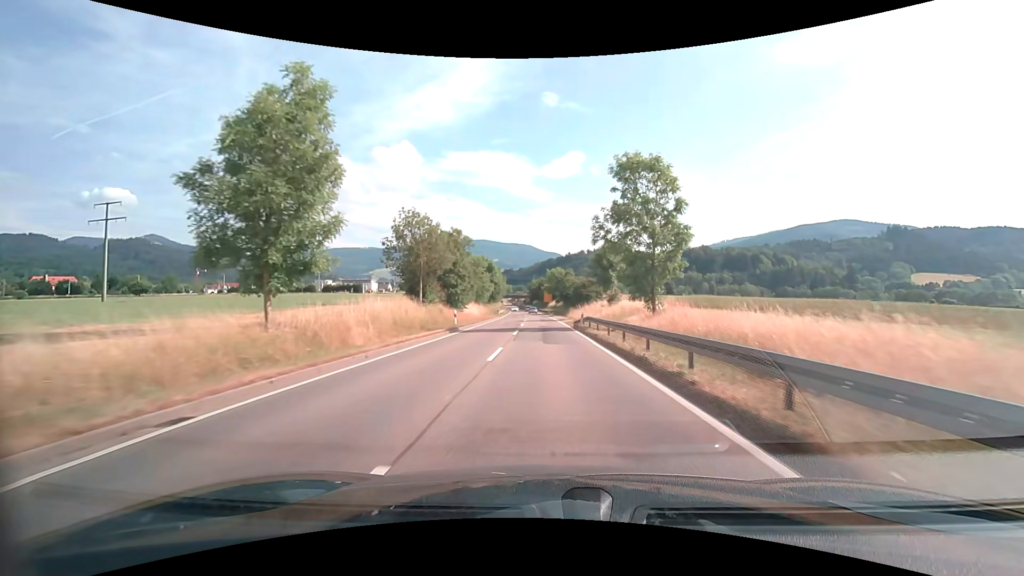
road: secondary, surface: asphalt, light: Day
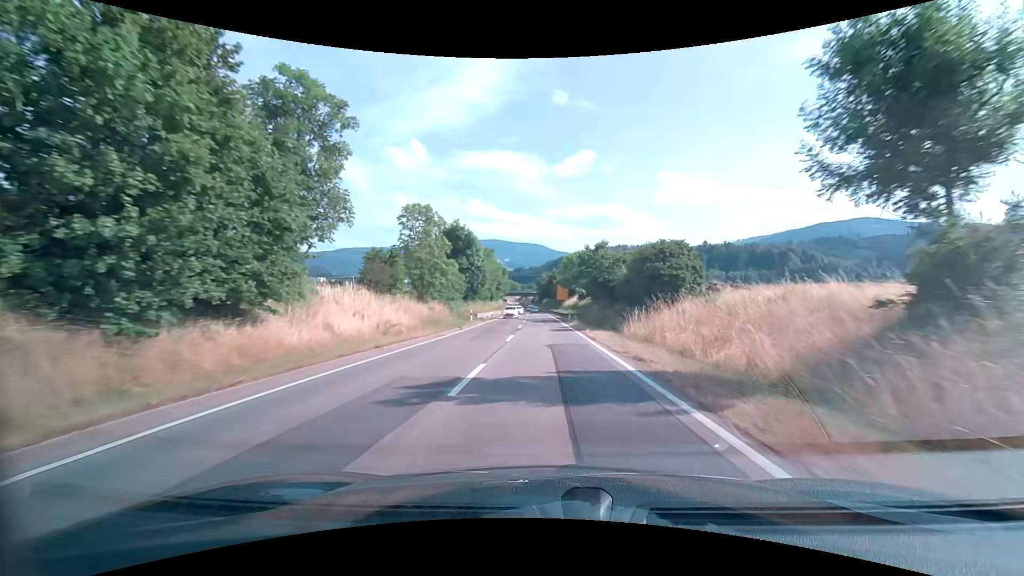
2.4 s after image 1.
(-0.2, +40.7) m; -1°
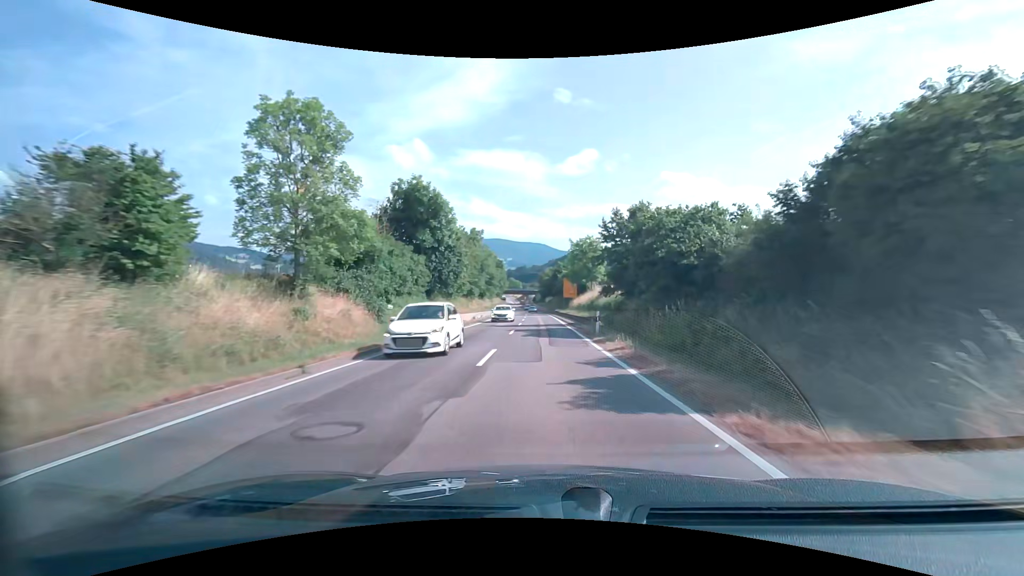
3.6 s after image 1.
(-0.1, +20.4) m; 0°
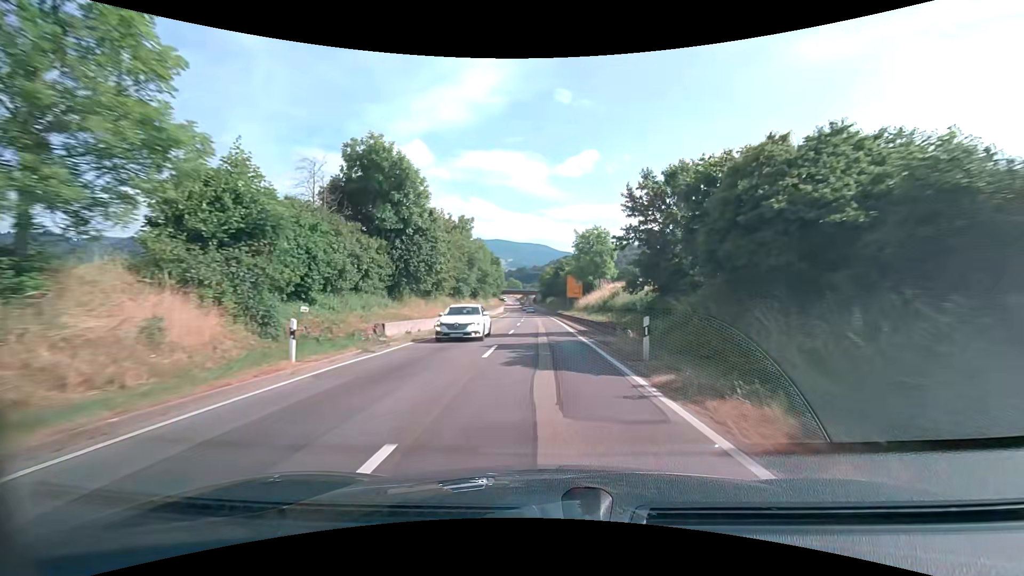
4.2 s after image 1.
(0.0, +10.2) m; 0°
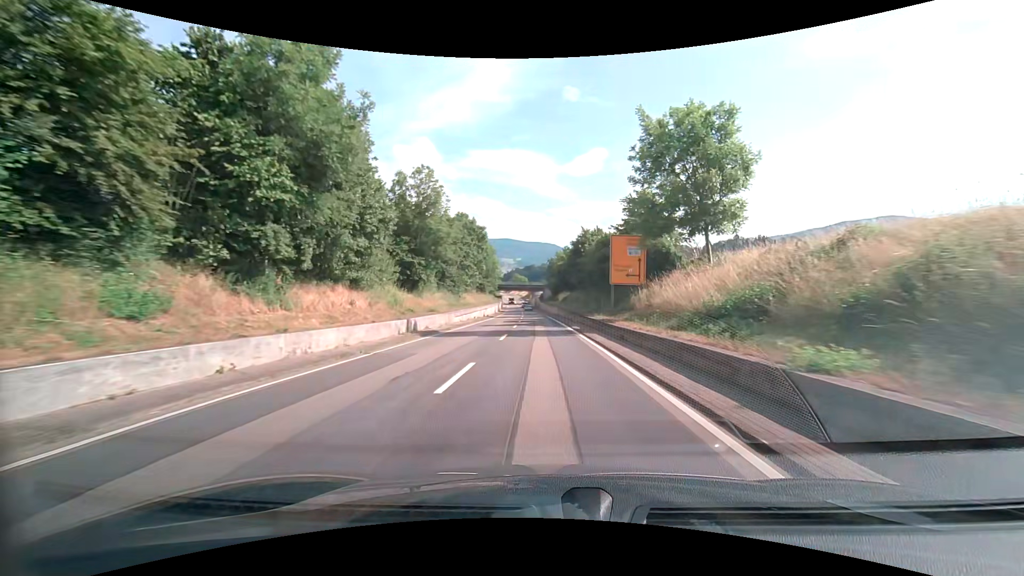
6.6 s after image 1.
(-0.4, +41.1) m; -1°
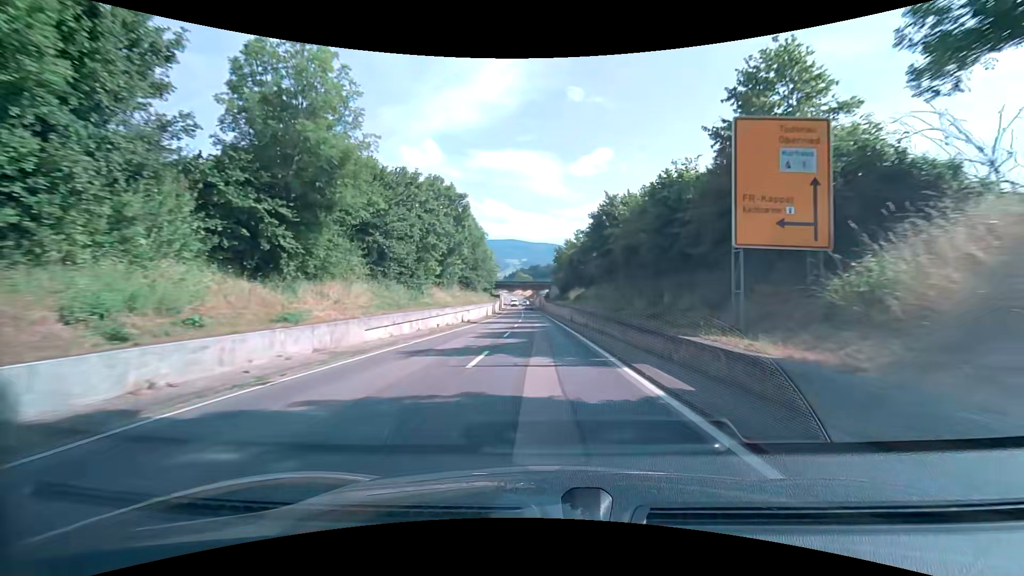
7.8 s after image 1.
(-0.2, +20.6) m; -1°
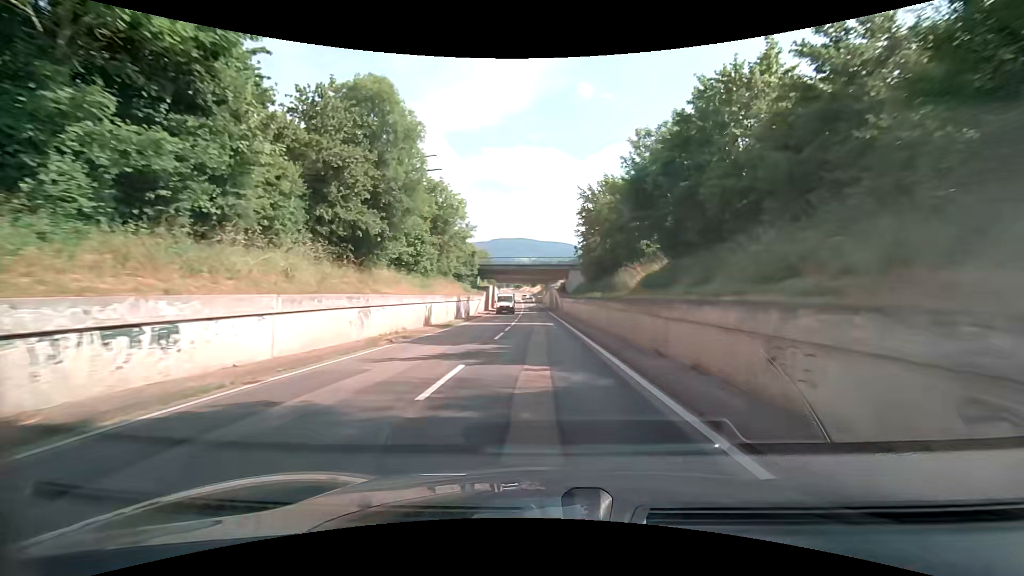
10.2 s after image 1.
(-0.5, +40.4) m; -1°
